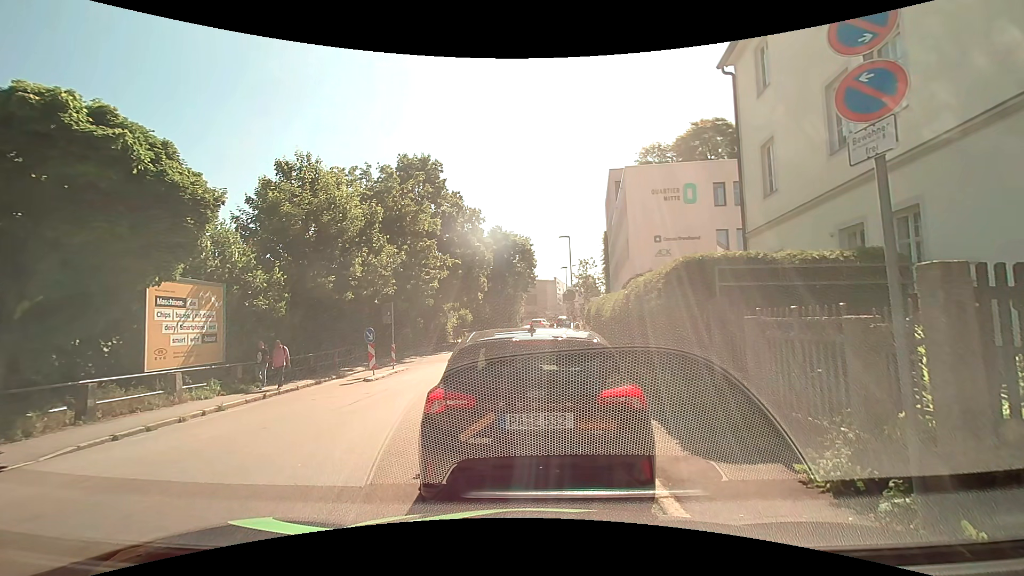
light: Day
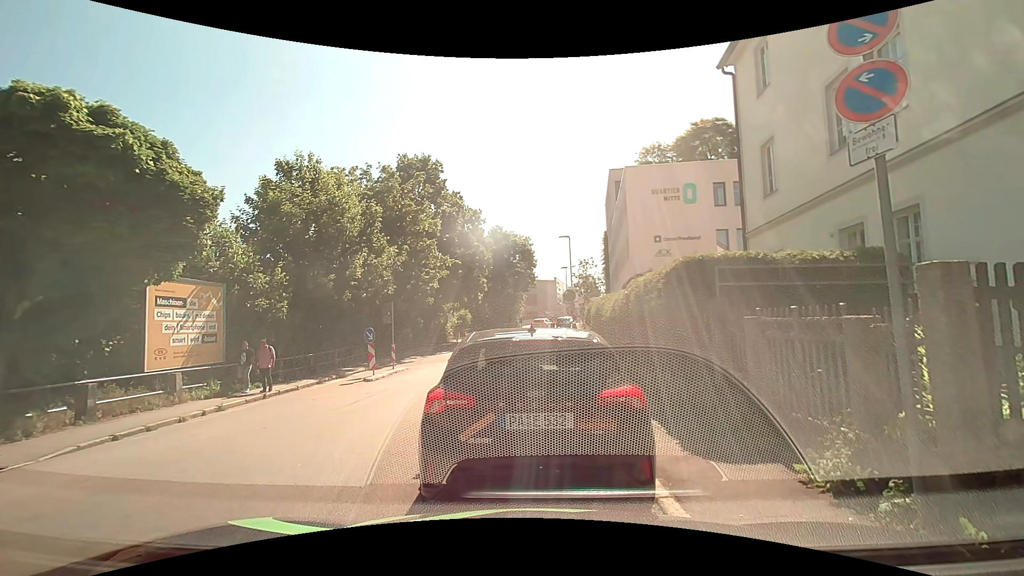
(0.0, 0.0) m; 0°
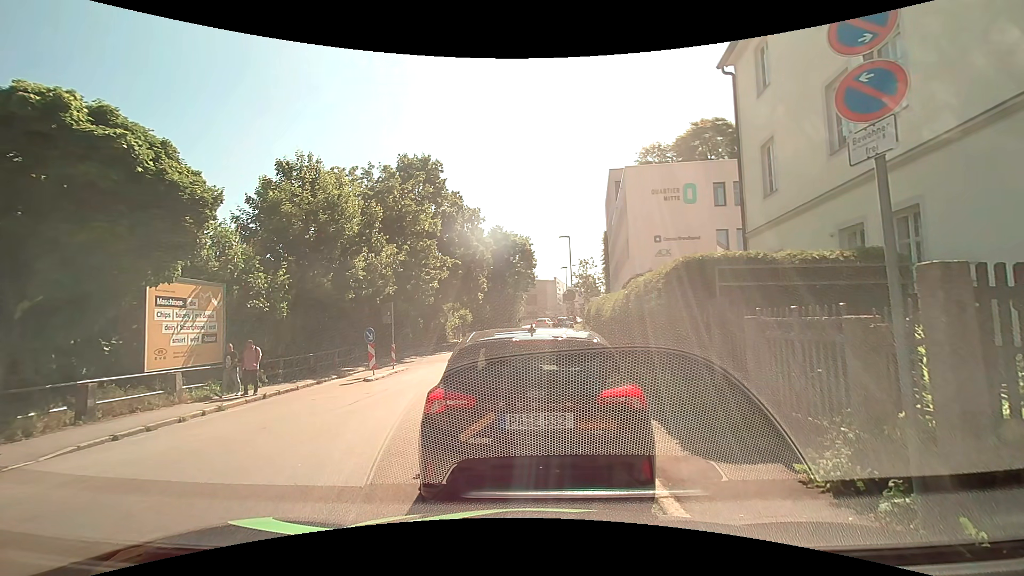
(0.0, 0.0) m; 0°
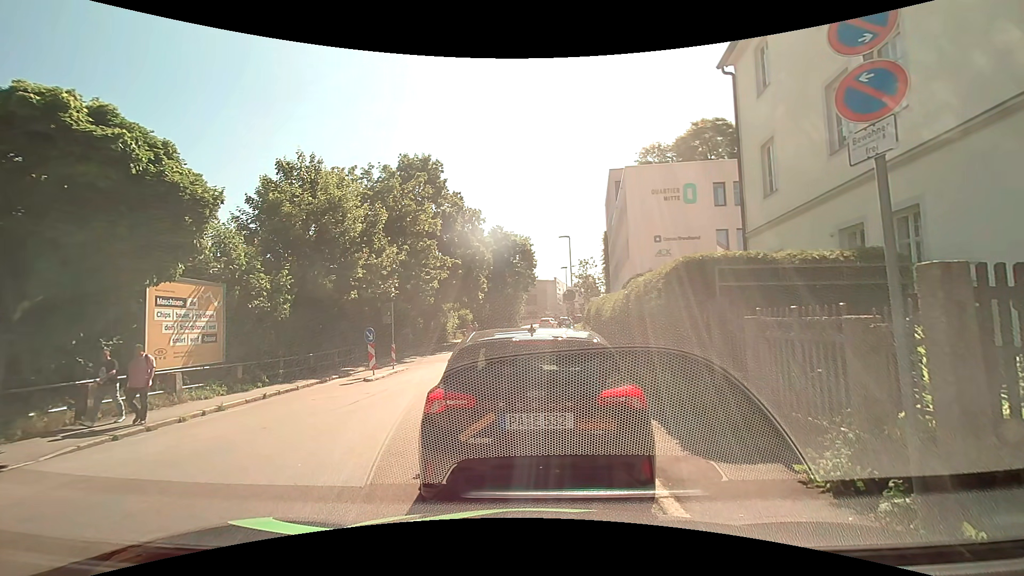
(0.0, 0.0) m; 0°
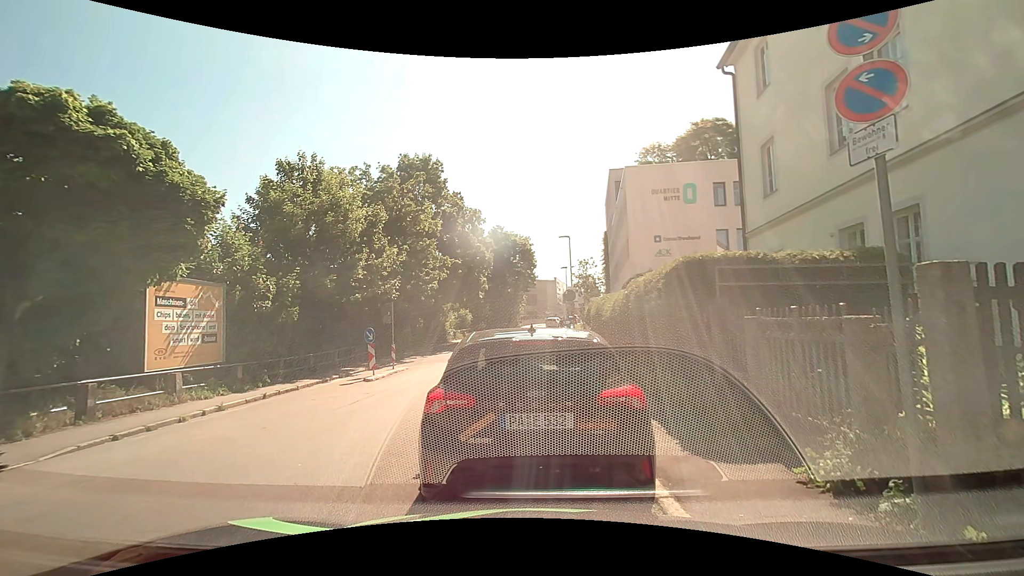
(0.0, 0.0) m; 0°
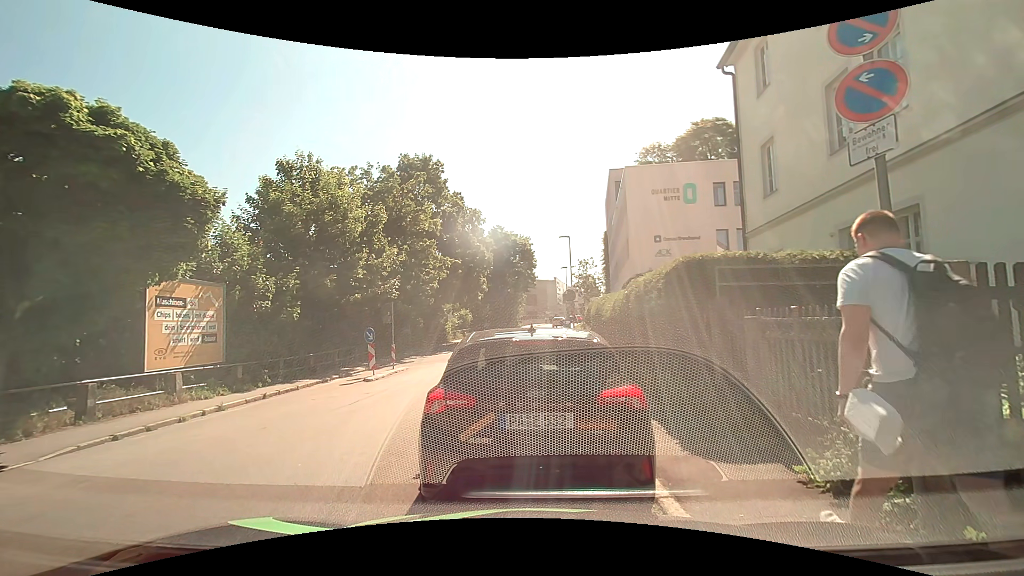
(0.0, 0.0) m; 0°
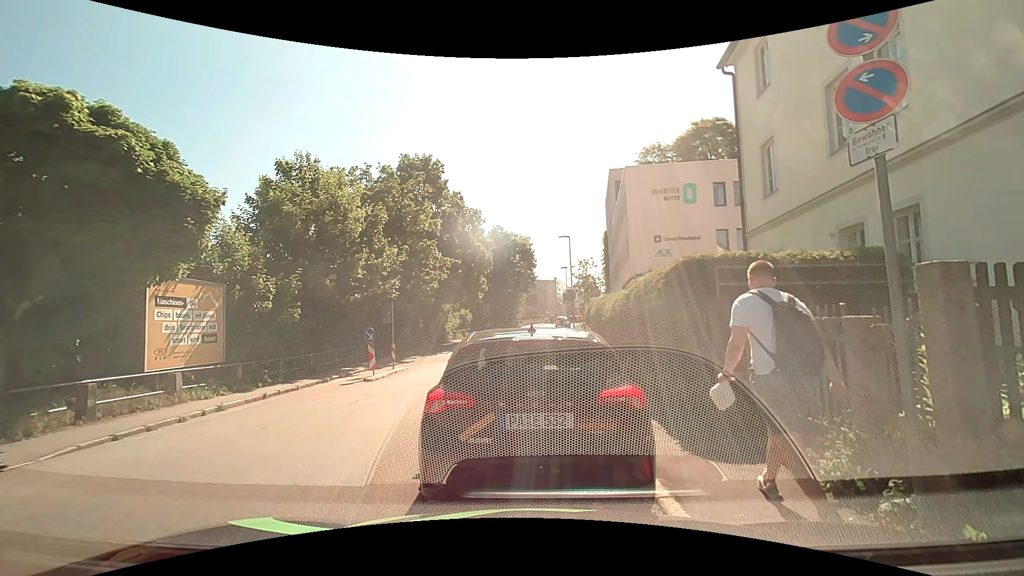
(0.0, 0.0) m; 0°
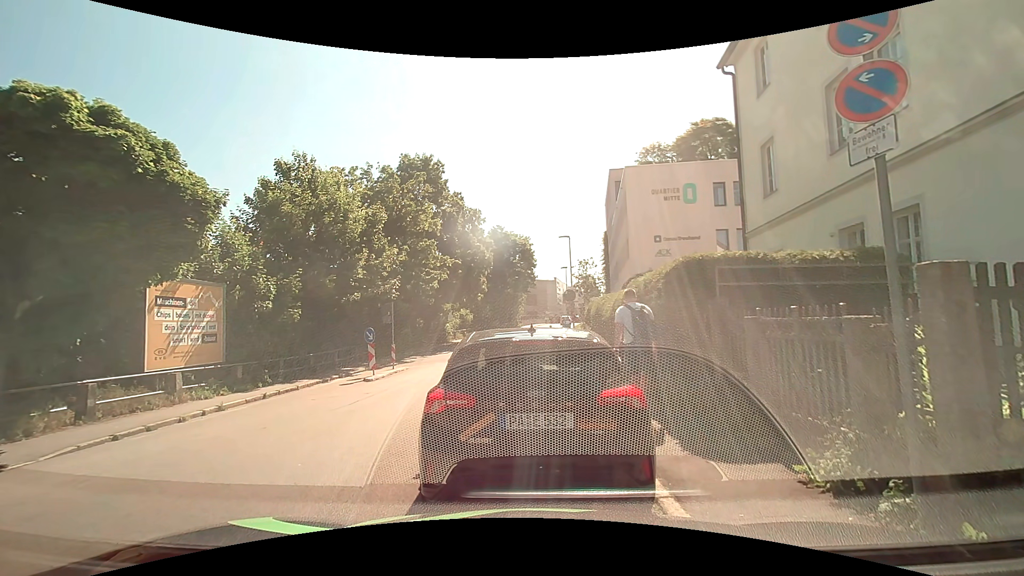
(0.0, 0.0) m; 0°
